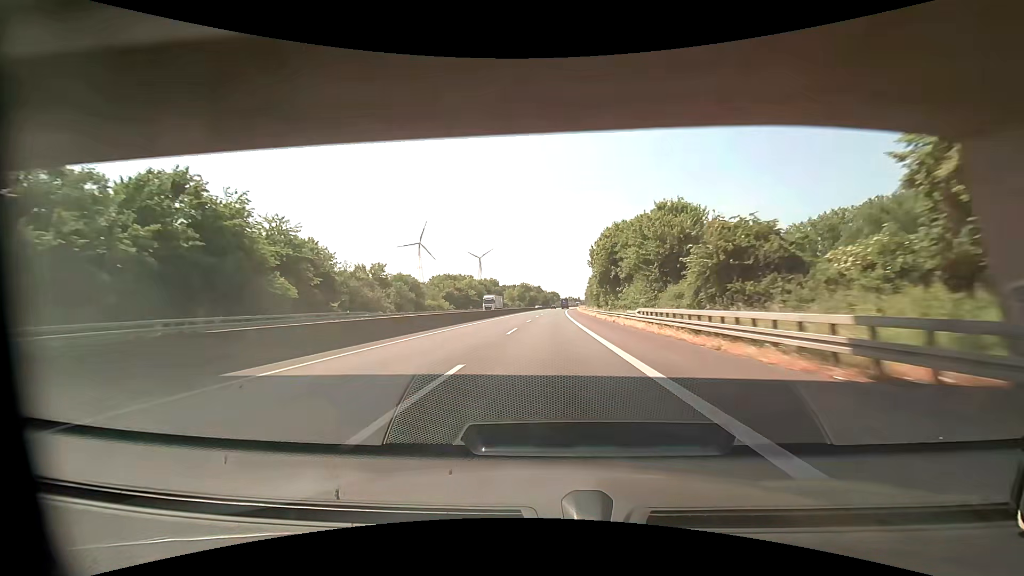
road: motorway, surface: asphalt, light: Day
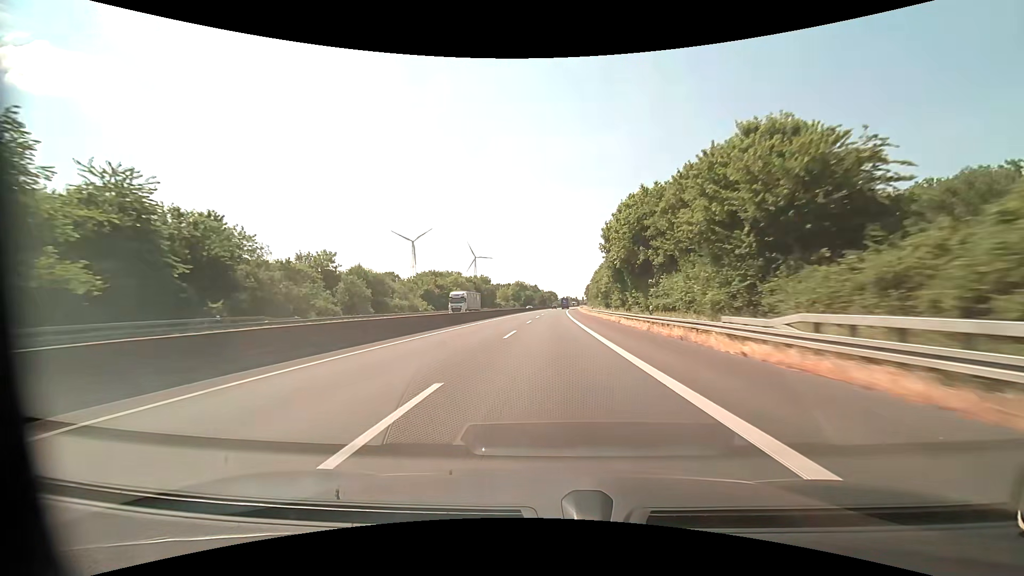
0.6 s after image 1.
(0.0, +20.7) m; -1°
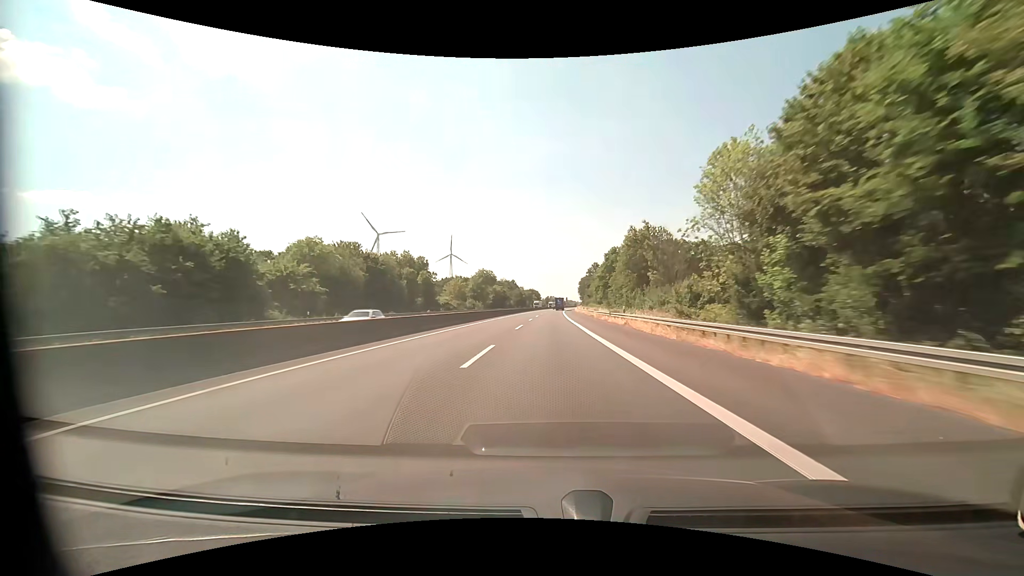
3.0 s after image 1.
(+2.5, +82.7) m; +3°
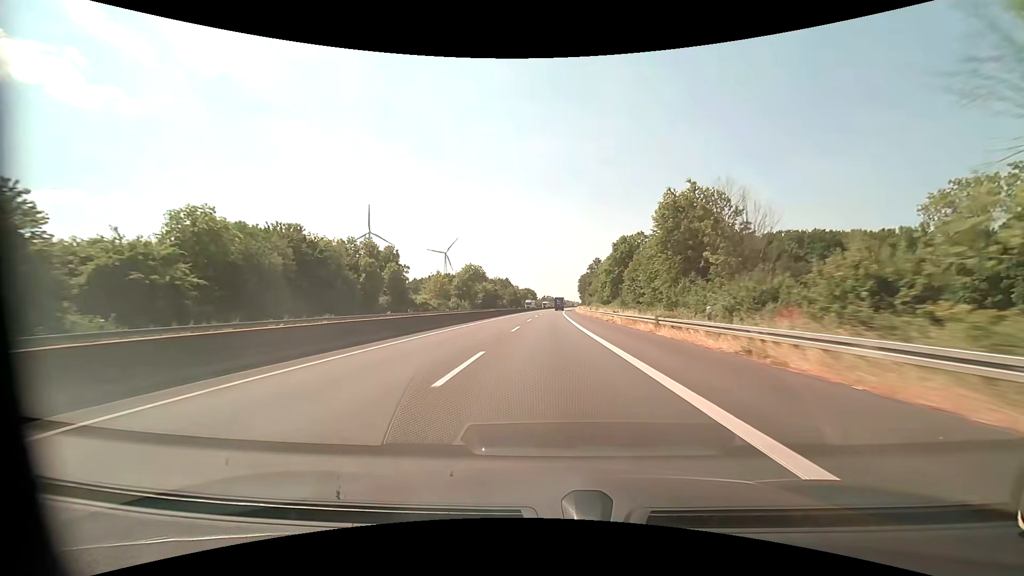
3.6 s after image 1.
(+0.1, +20.7) m; 0°
(0, +10) (0, +20) (0, +30) (0, +40) (0, +50) (+1, +60) (+1, +70) (+1, +80) (+1, +90) (+2, +100) m
